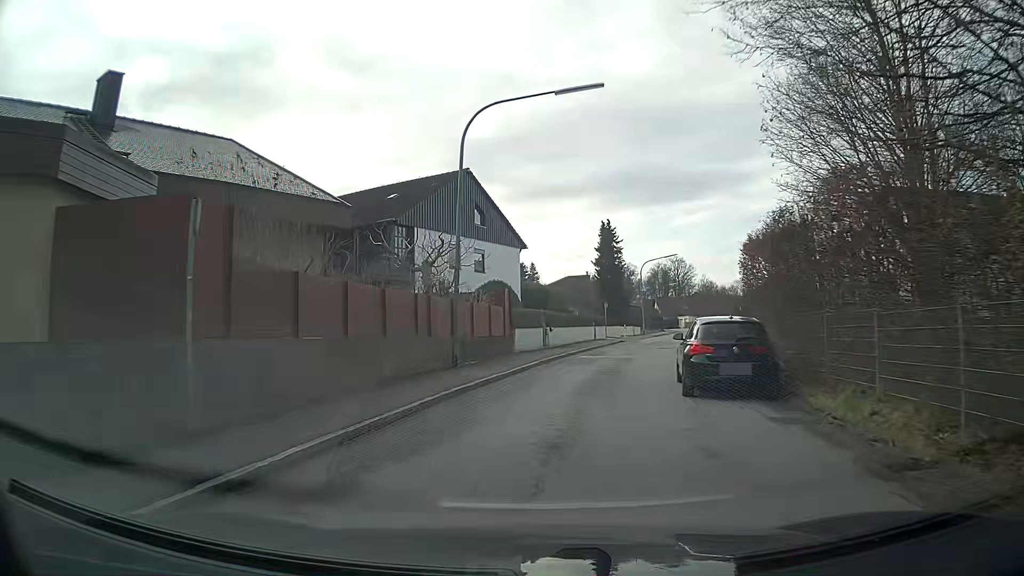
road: residential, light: Day
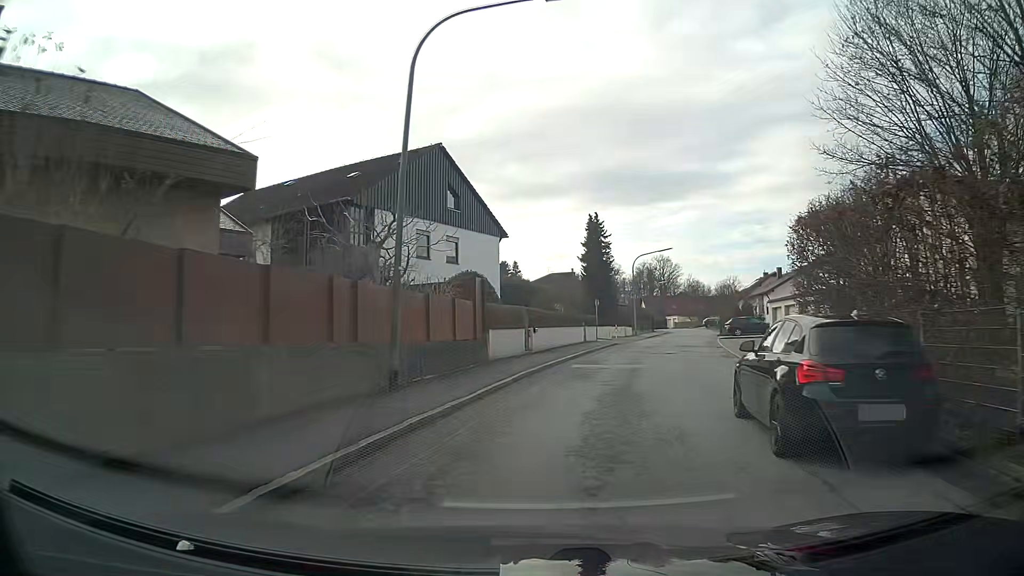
(+0.1, +5.6) m; +2°
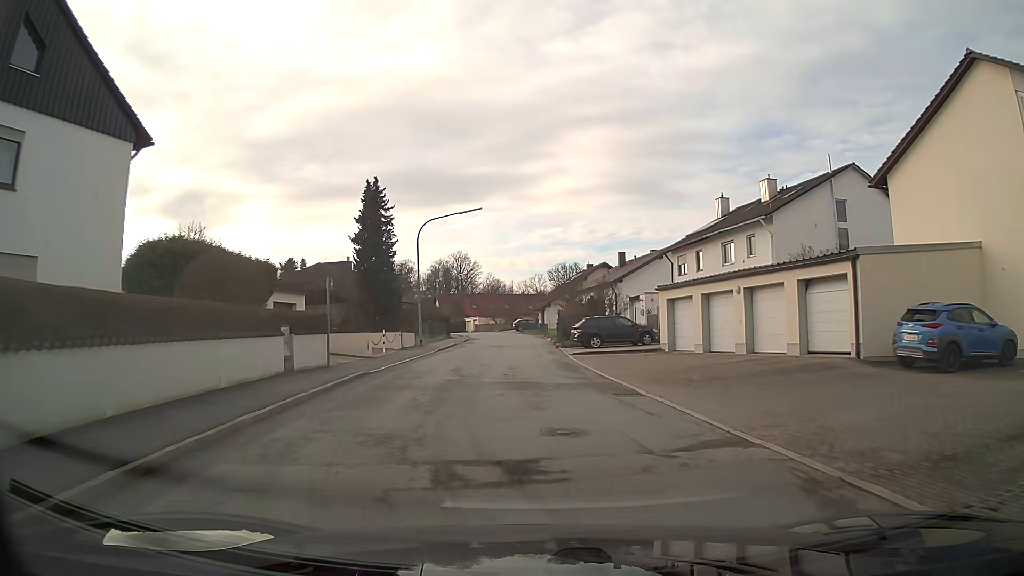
(+3.3, +21.9) m; +15°
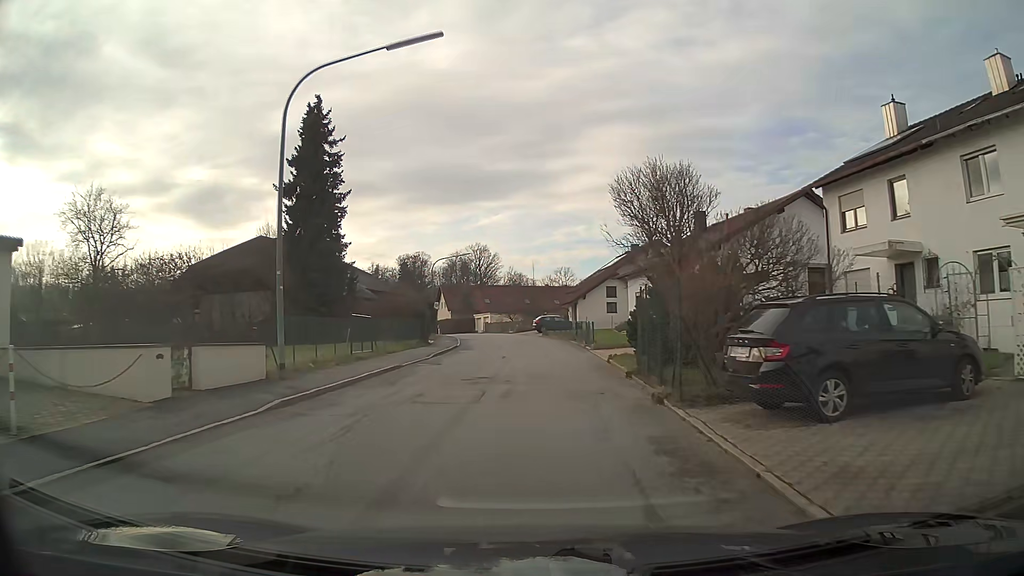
(-0.2, +23.8) m; -2°
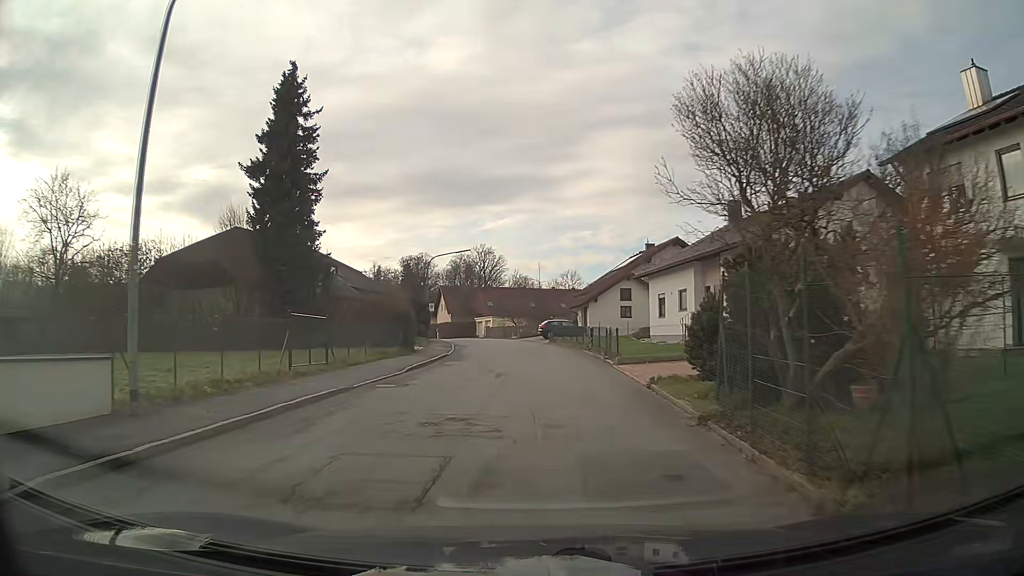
(0.0, +6.1) m; 0°
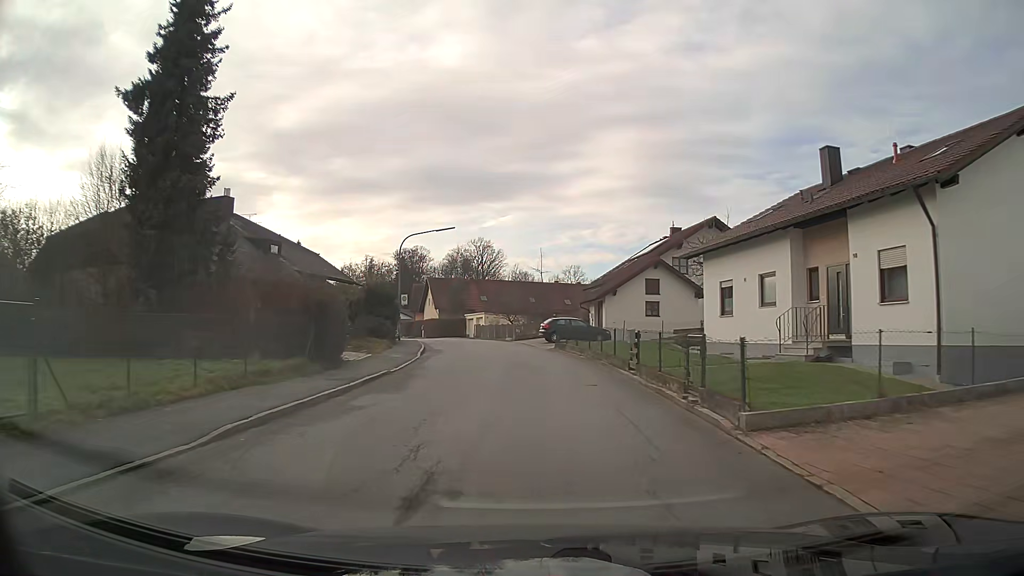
(0.0, +12.3) m; 0°
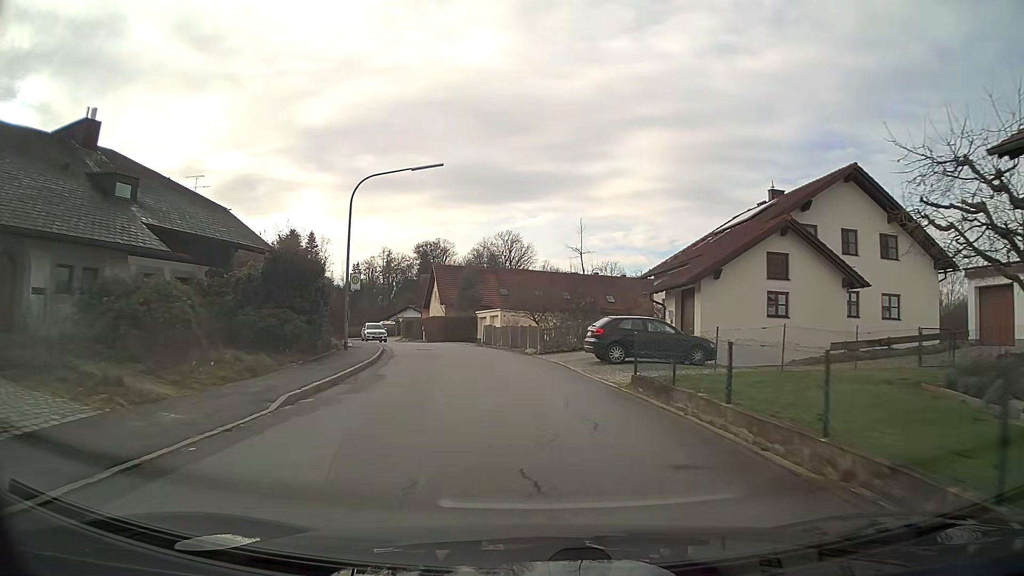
(-0.4, +18.6) m; -3°
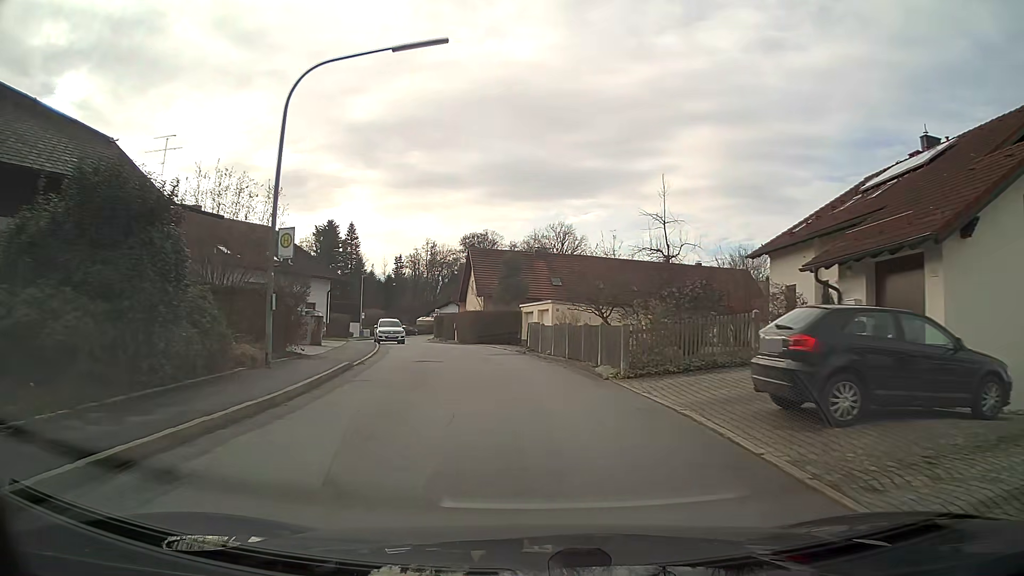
(-0.5, +12.6) m; -4°
(0, +10) (-1, +20) (-3, +30) (-5, +40) (-7, +49) (-10, +59) (-12, +69) (-12, +79) (-10, +88) (-6, +97) m
